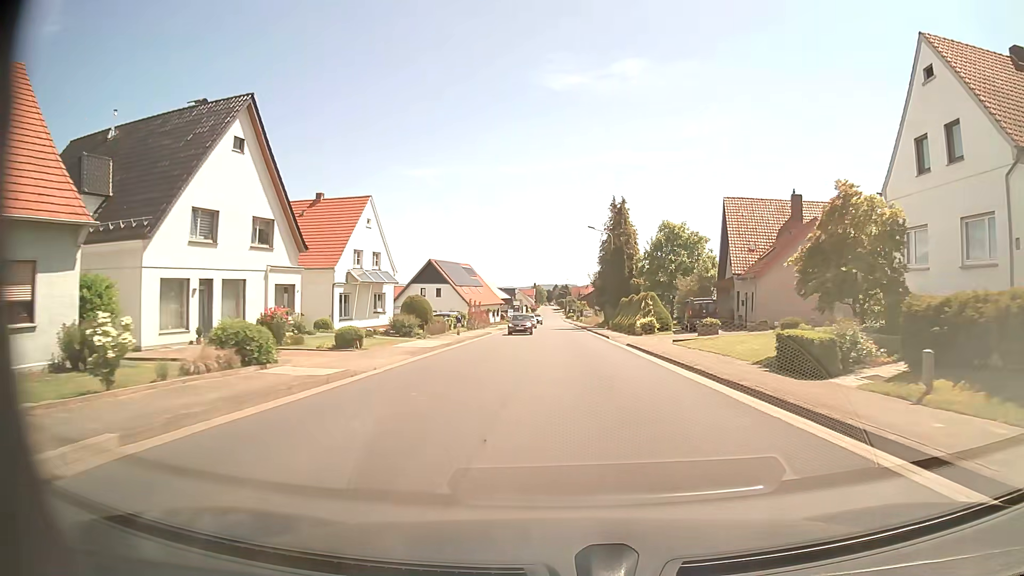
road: tertiary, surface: asphalt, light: Day
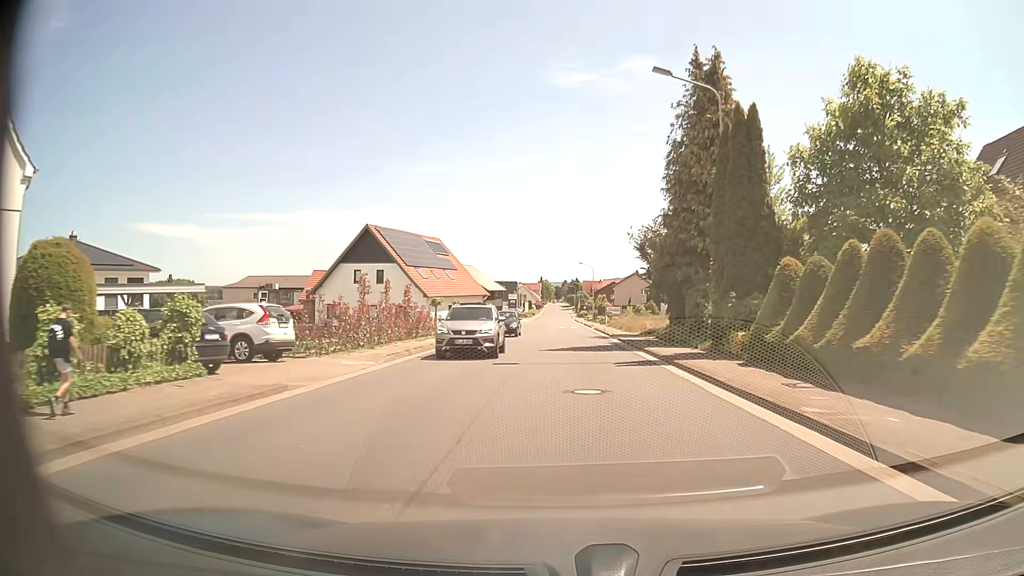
(0.0, +39.1) m; -1°
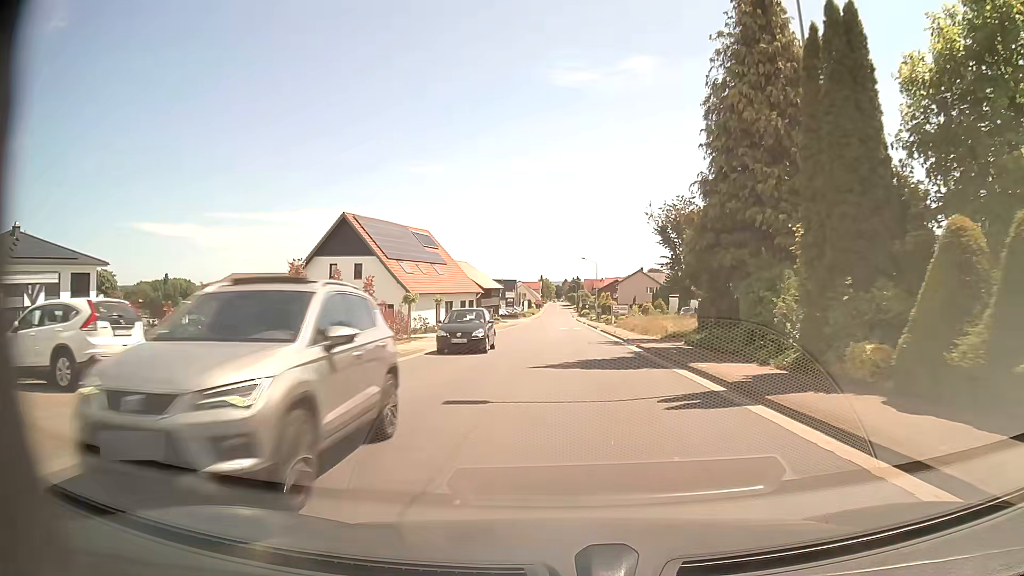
(0.0, +7.8) m; 0°
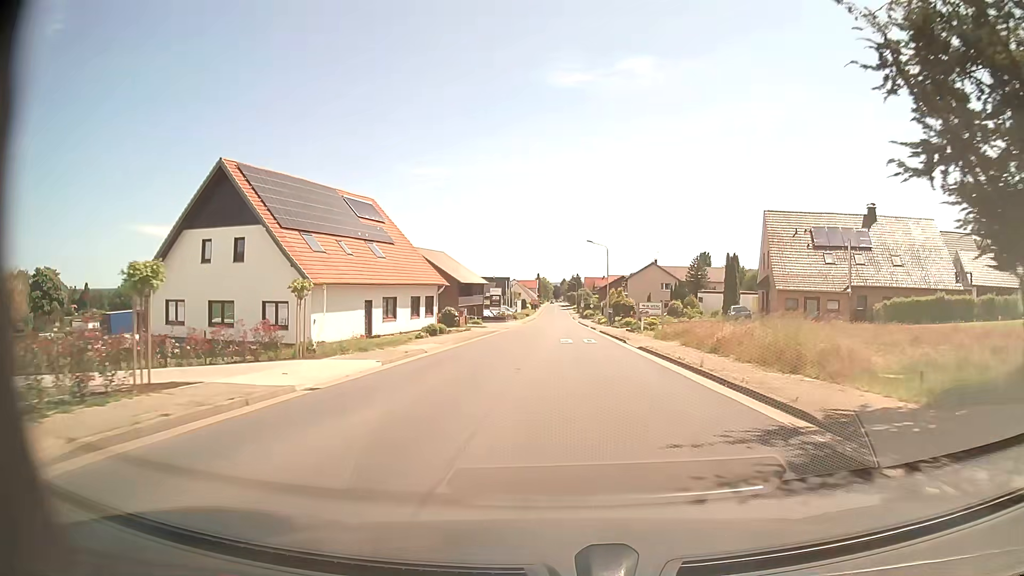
(0.0, +23.4) m; 0°
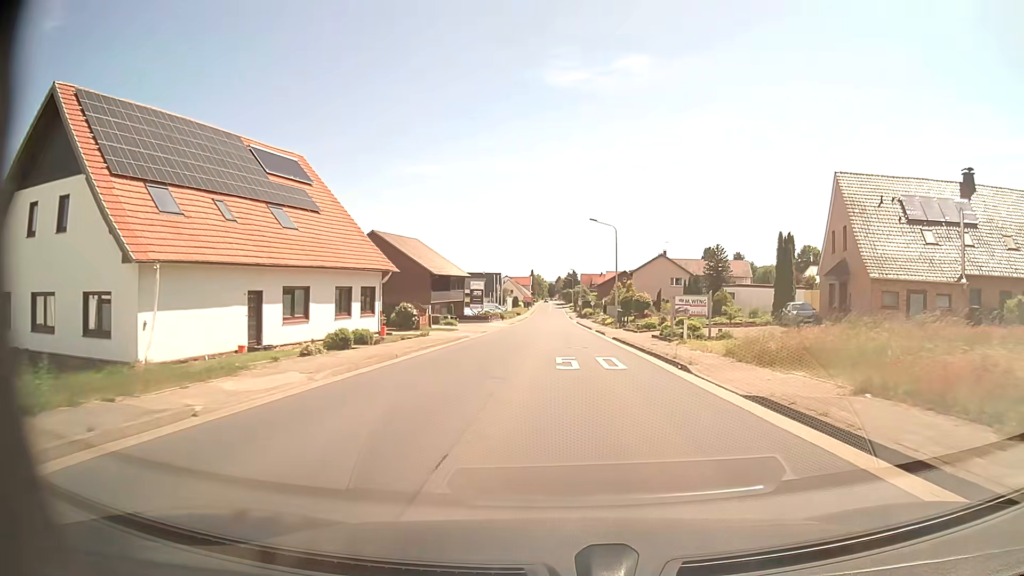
(0.0, +15.6) m; 0°
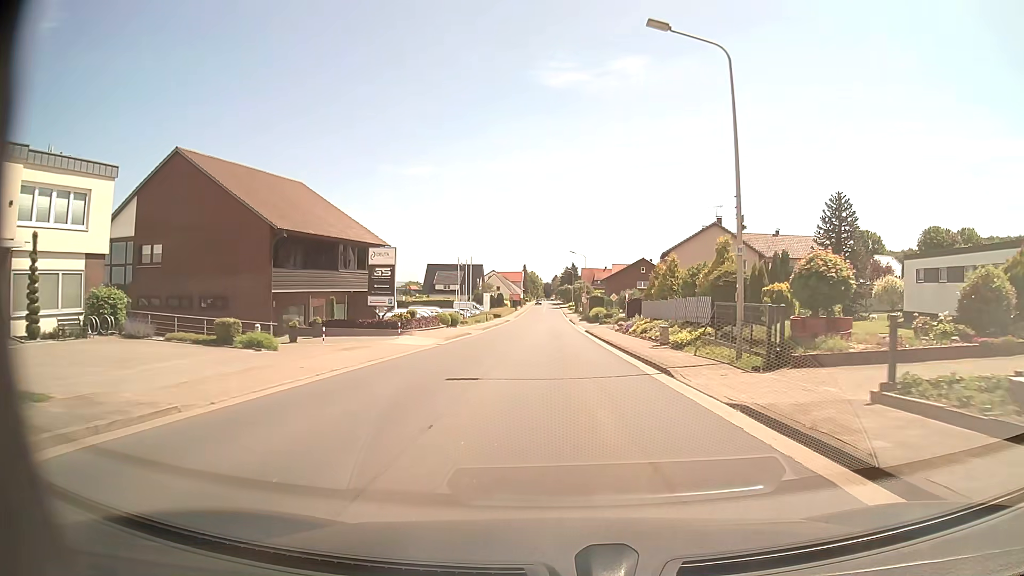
(+0.2, +38.8) m; 0°
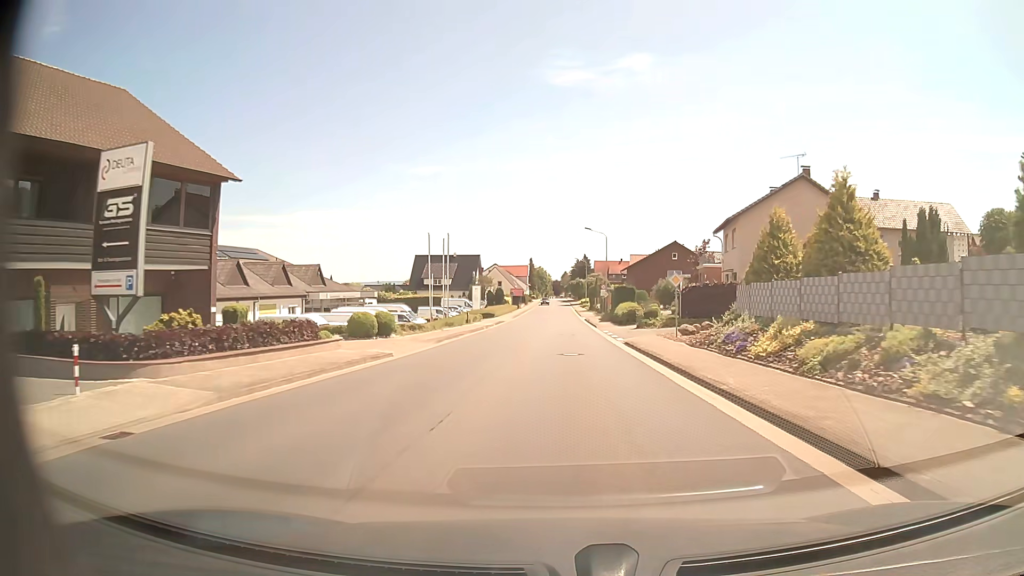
(-0.2, +23.3) m; -1°
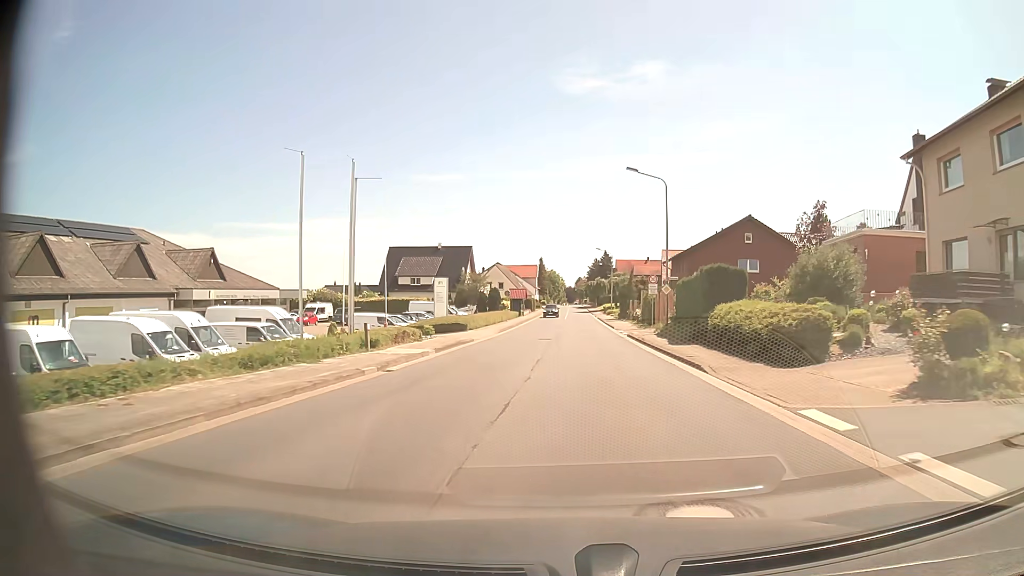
(-0.3, +31.0) m; -1°
(0, +10) (0, +20) (0, +30) (+1, +40) (+1, +50) (+1, +60) (+1, +70) (+2, +80) (+2, +90) (+2, +100) m
